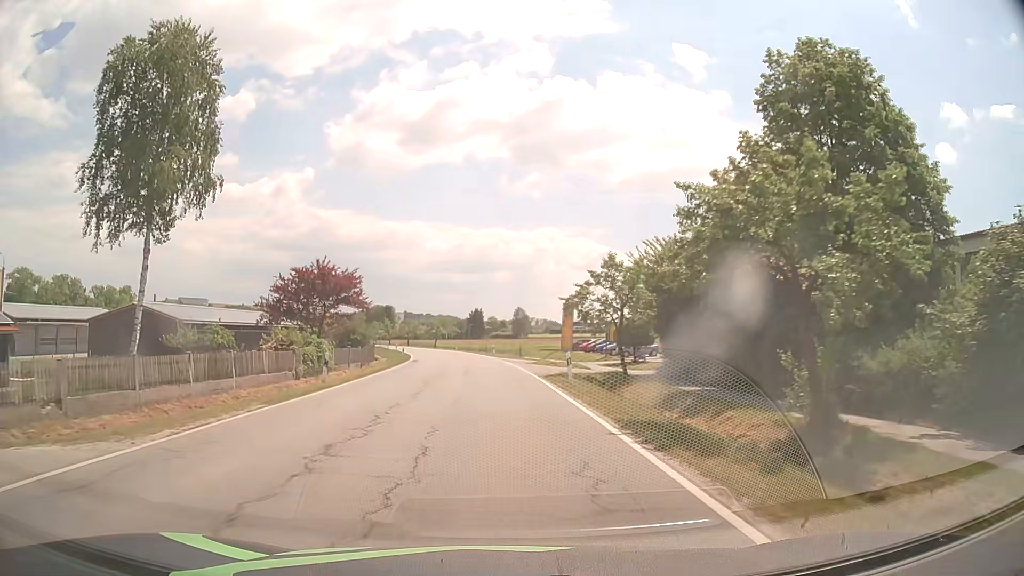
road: secondary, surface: asphalt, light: Day
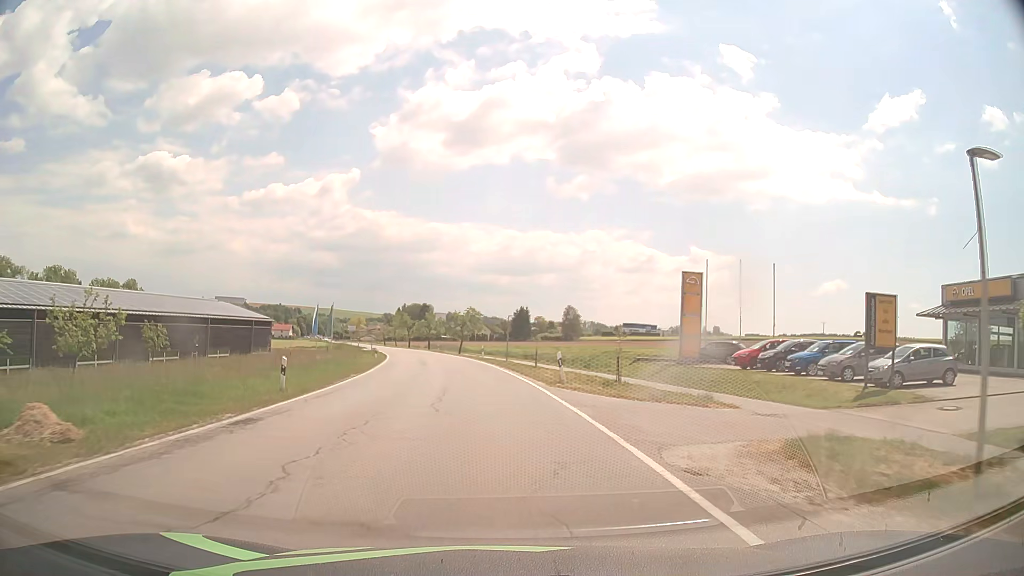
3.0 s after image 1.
(-1.3, +38.3) m; -4°
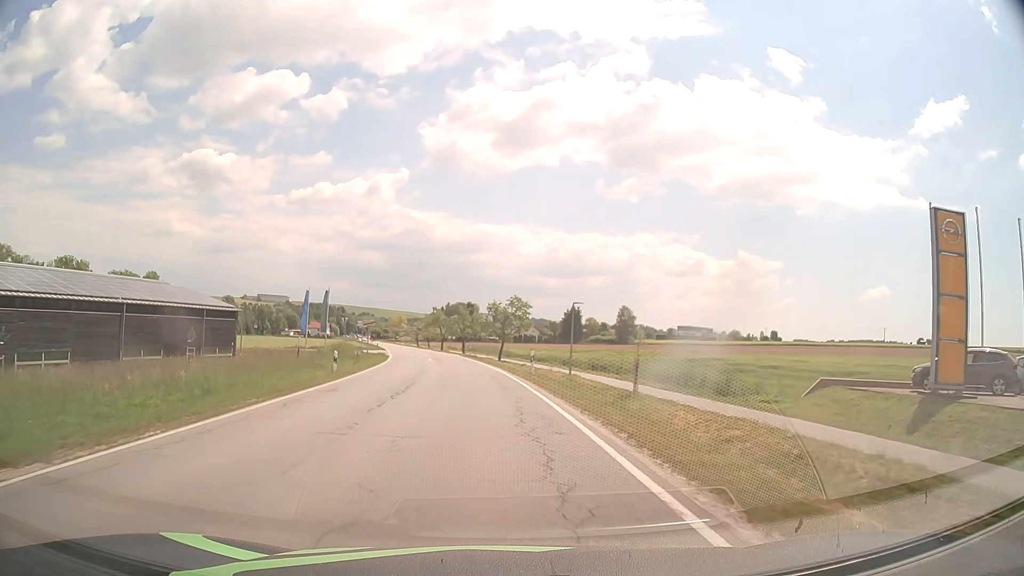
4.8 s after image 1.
(-0.8, +23.0) m; -4°
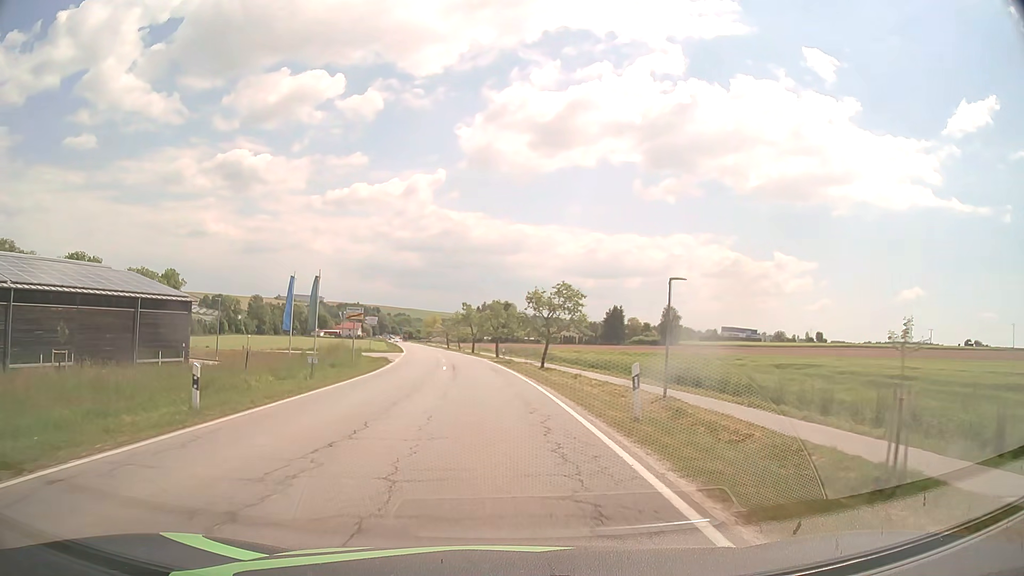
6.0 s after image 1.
(-0.4, +15.3) m; -3°
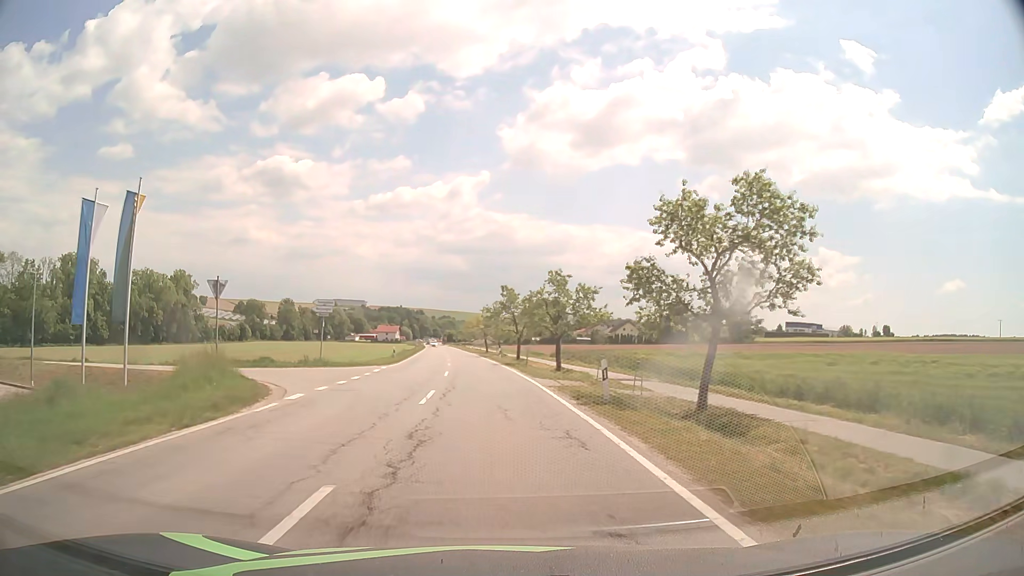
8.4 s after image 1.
(-1.2, +30.9) m; -4°
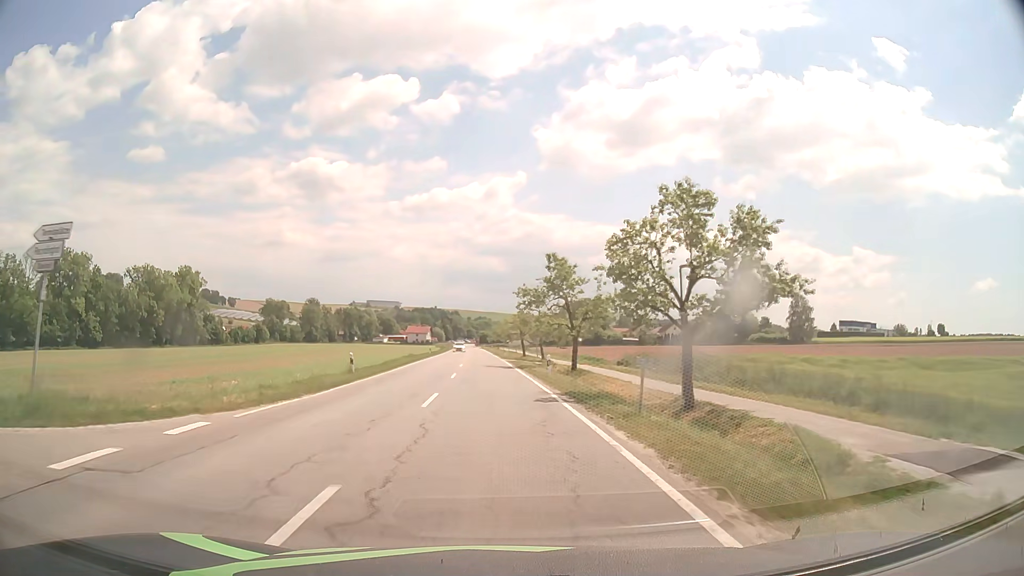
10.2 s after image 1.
(-0.7, +24.6) m; -3°
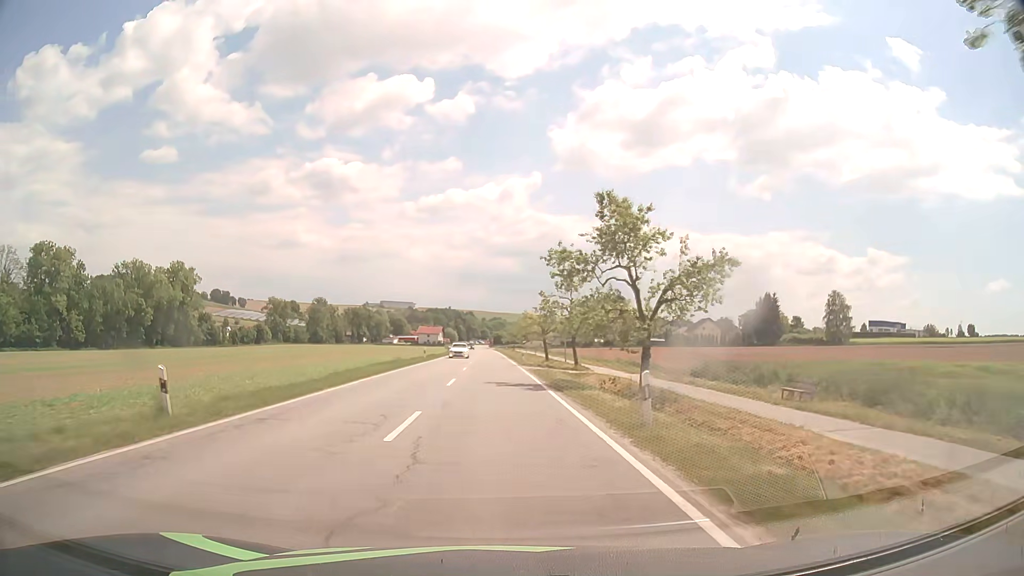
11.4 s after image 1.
(-0.2, +17.3) m; -1°
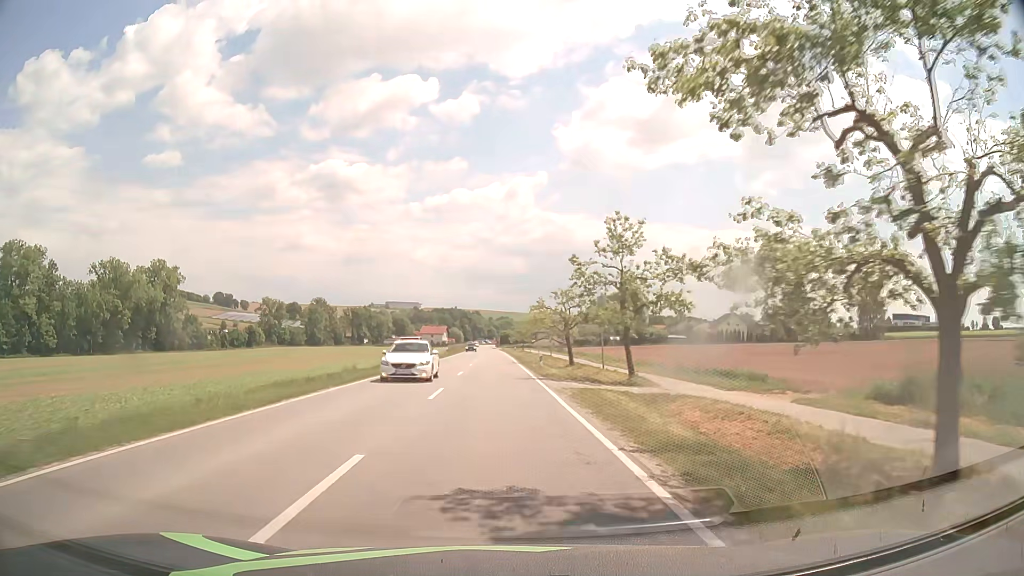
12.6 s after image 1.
(-0.1, +17.6) m; 0°
(0, +10) (0, +20) (0, +30) (-1, +40) (-1, +50) (-1, +60) (-1, +70) (-2, +80) (-2, +90) (-2, +100) m
